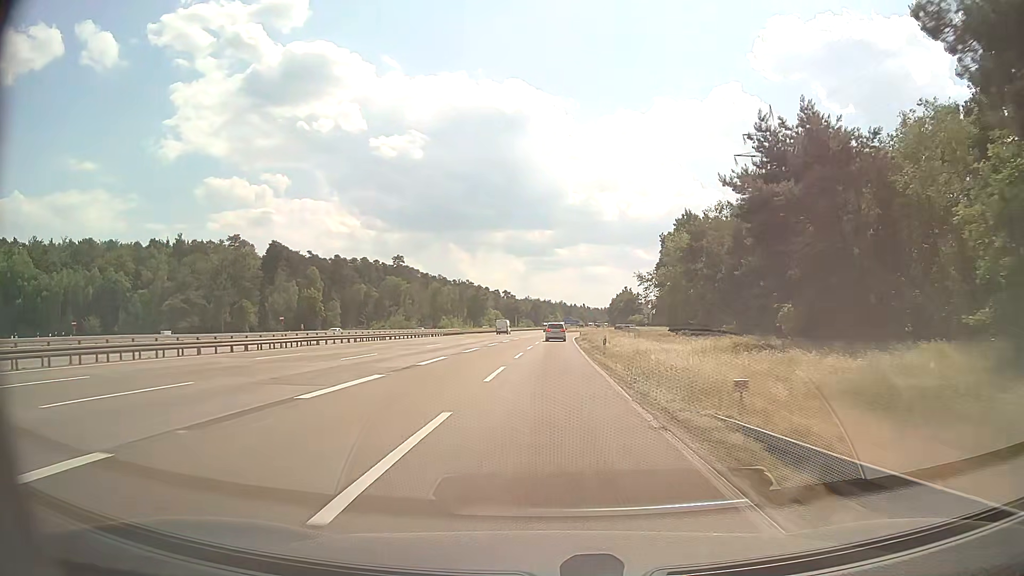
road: motorway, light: Day
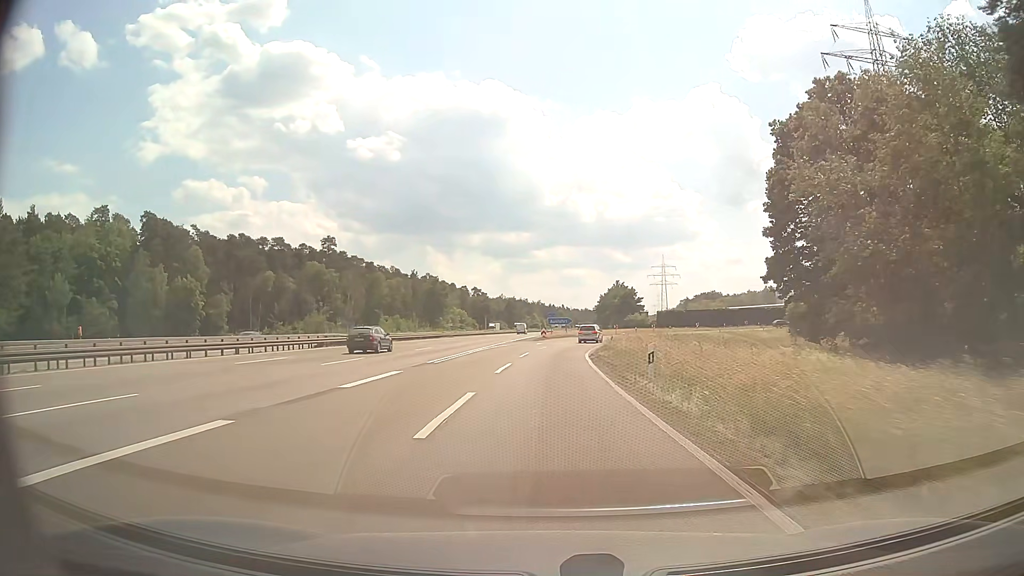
(+0.8, +55.9) m; +2°
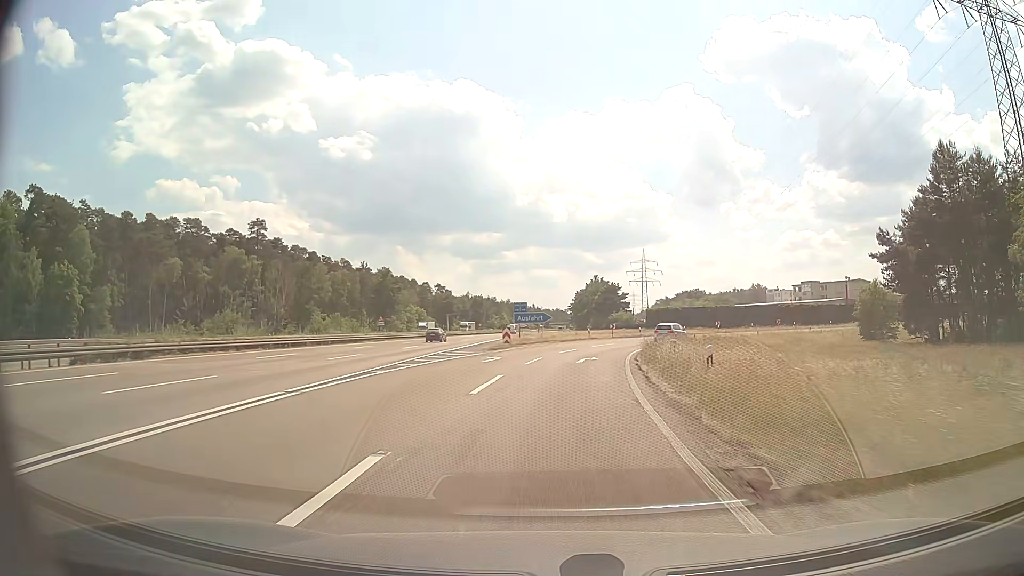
(+0.5, +30.6) m; +2°
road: motorway_link
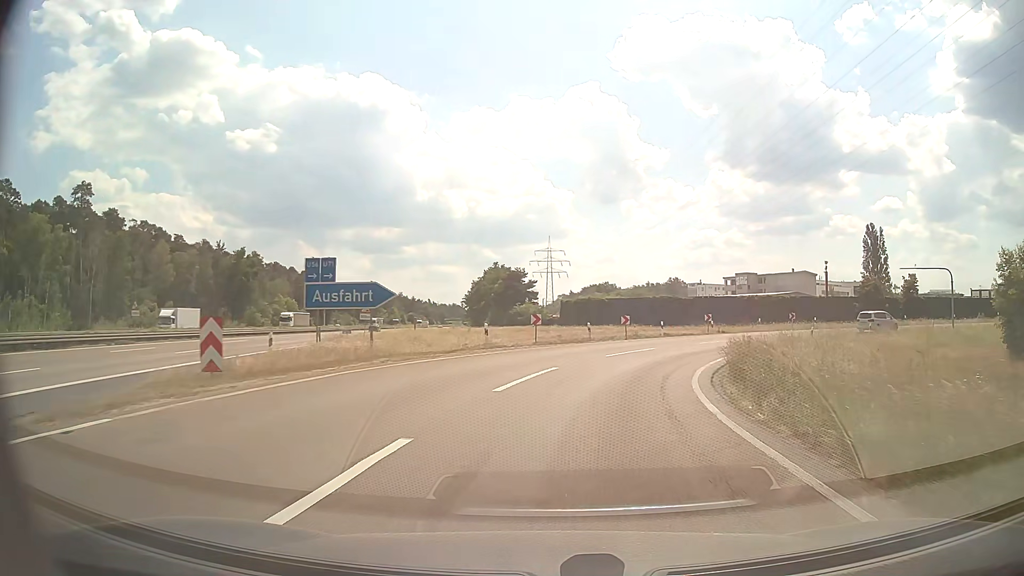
(+2.2, +35.8) m; +9°
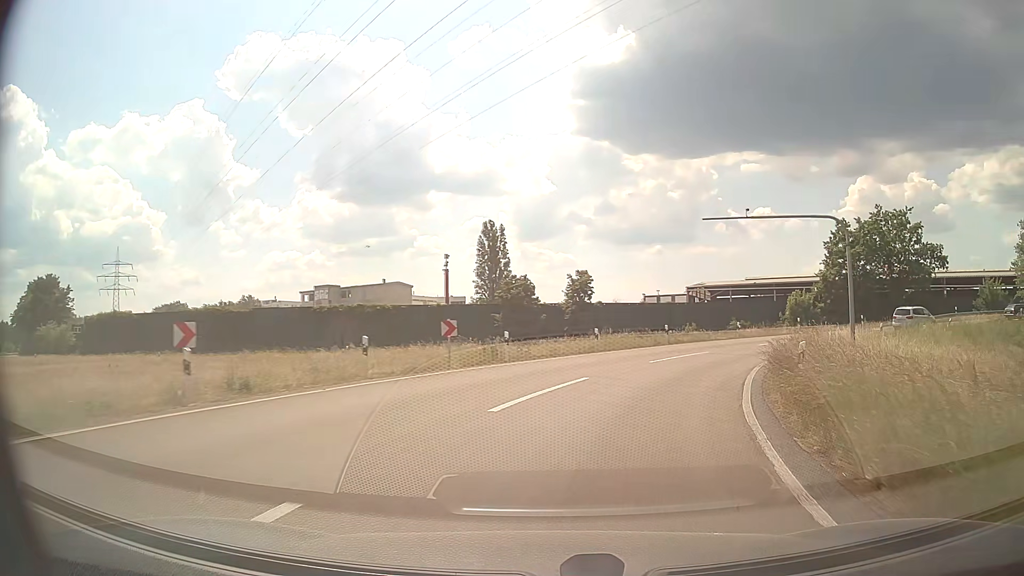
(+10.1, +35.7) m; +35°
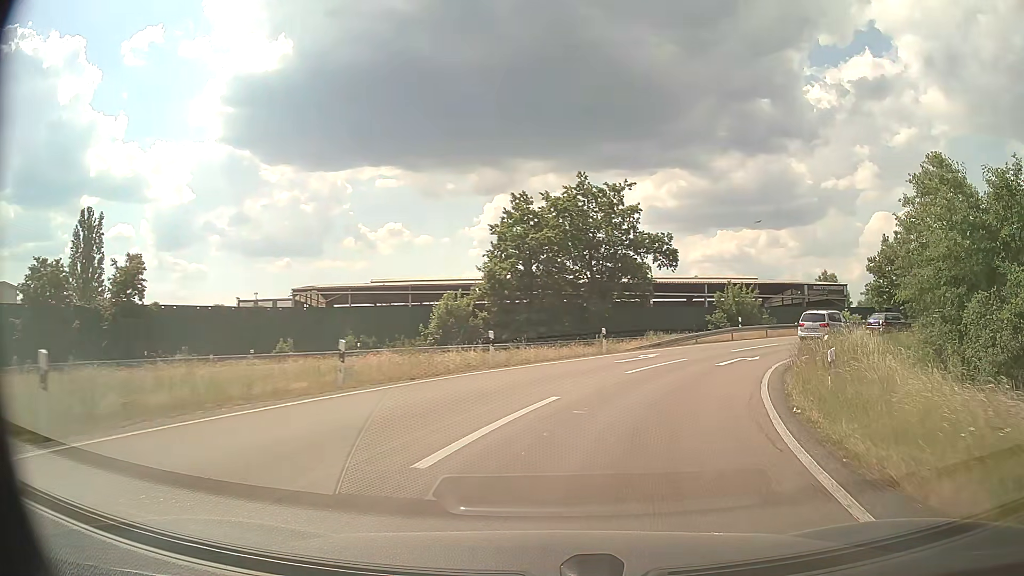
(+7.5, +26.4) m; +32°
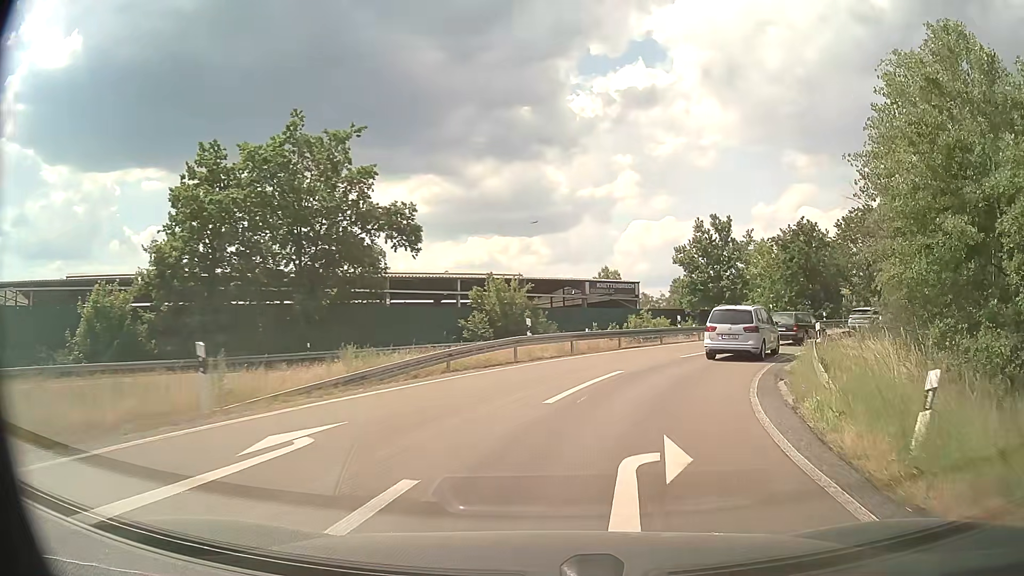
(+3.4, +17.8) m; +21°
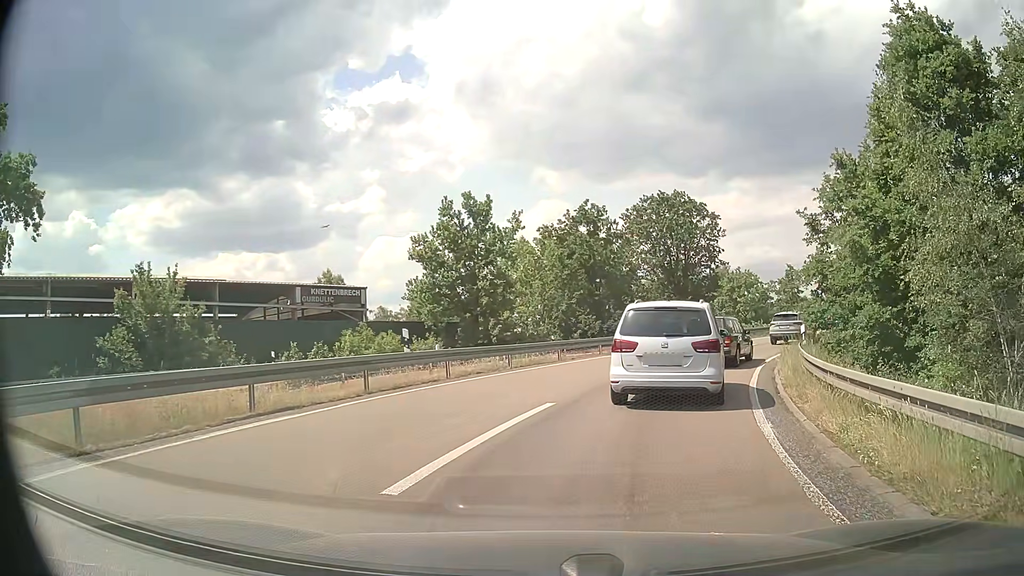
(+3.0, +16.4) m; +22°
(+1, +10) (+4, +20) (+8, +29) (+14, +37) (+20, +44) (+27, +52) (+34, +59) (+41, +66) (+49, +72) (+56, +79) m
